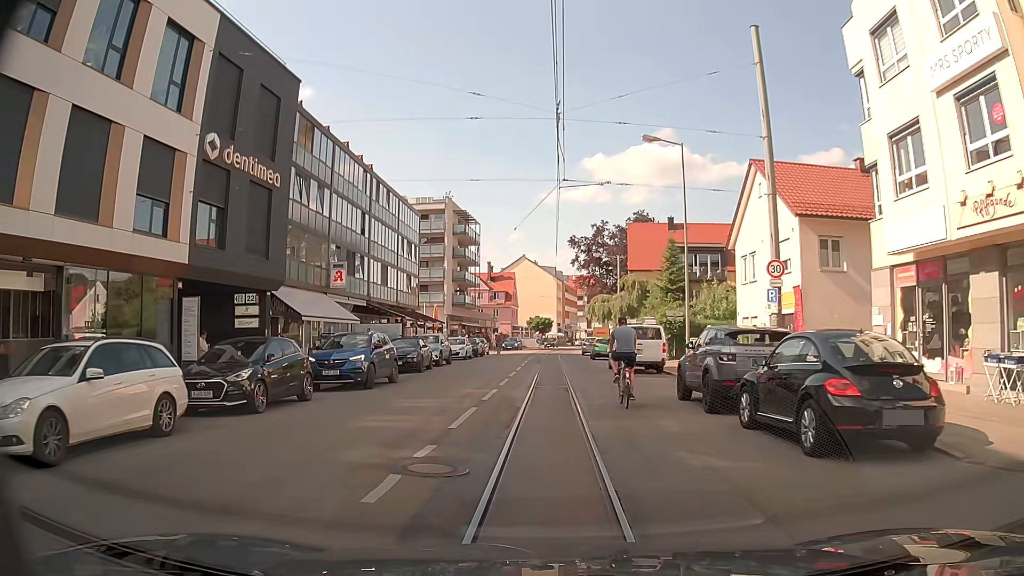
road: tertiary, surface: asphalt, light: Day
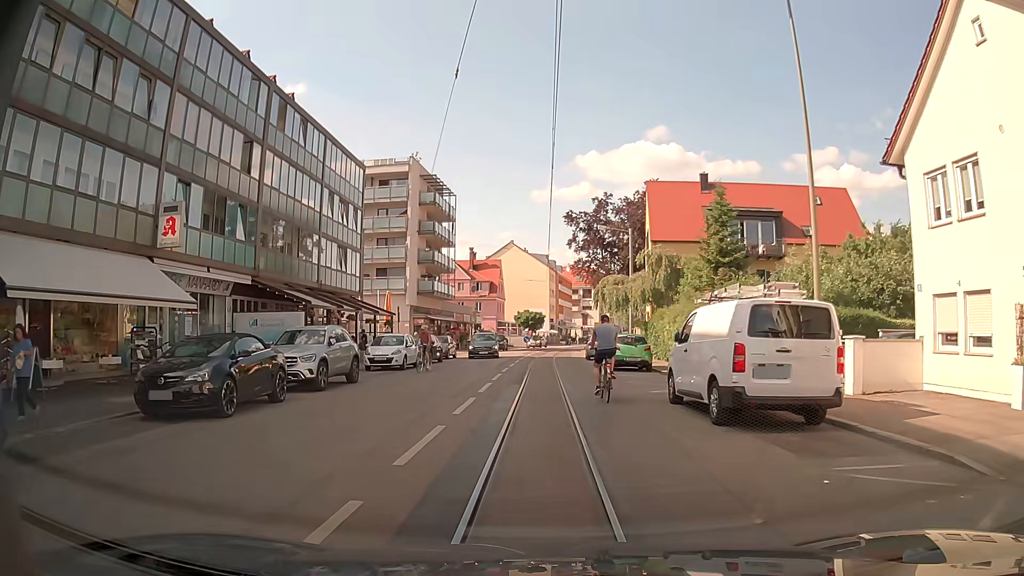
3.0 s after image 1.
(+0.5, +17.0) m; +2°
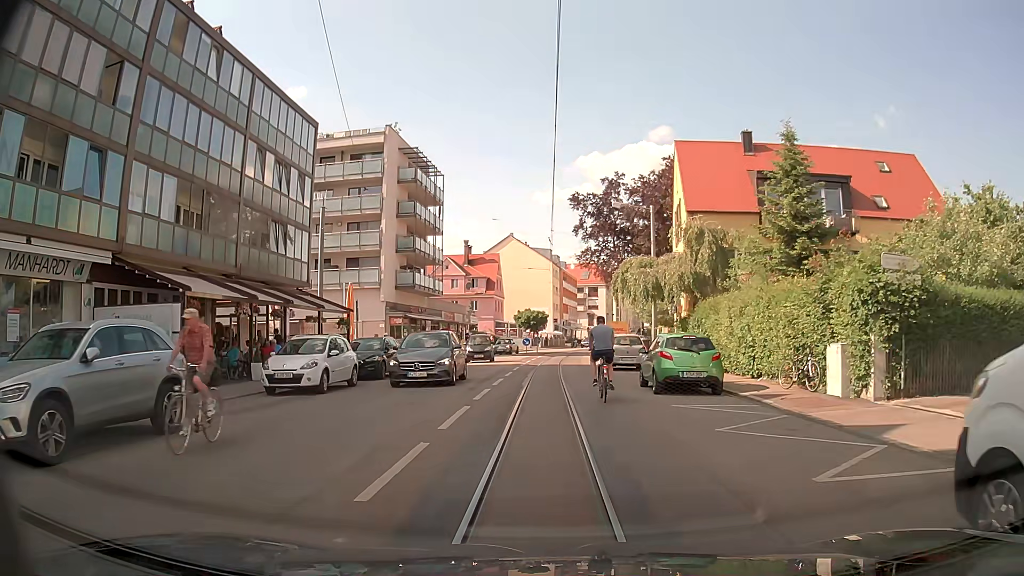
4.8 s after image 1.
(0.0, +10.5) m; -1°
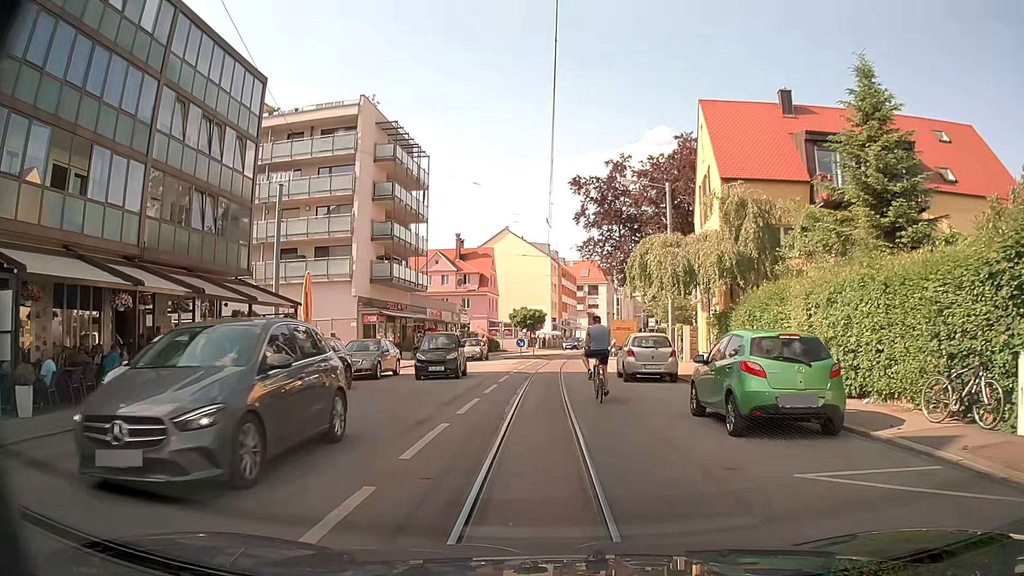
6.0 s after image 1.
(0.0, +7.0) m; +1°
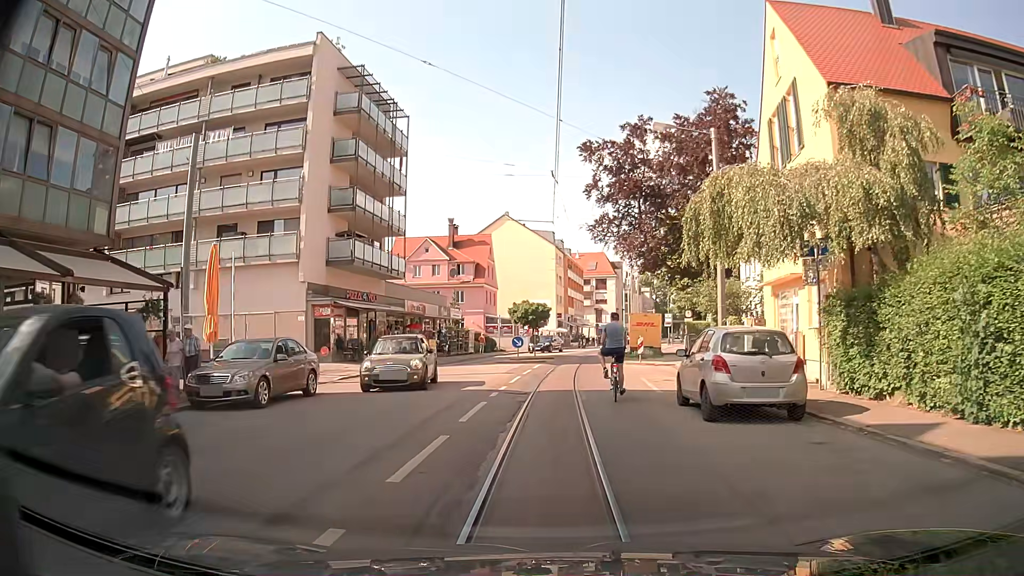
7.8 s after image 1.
(-0.1, +10.3) m; 0°
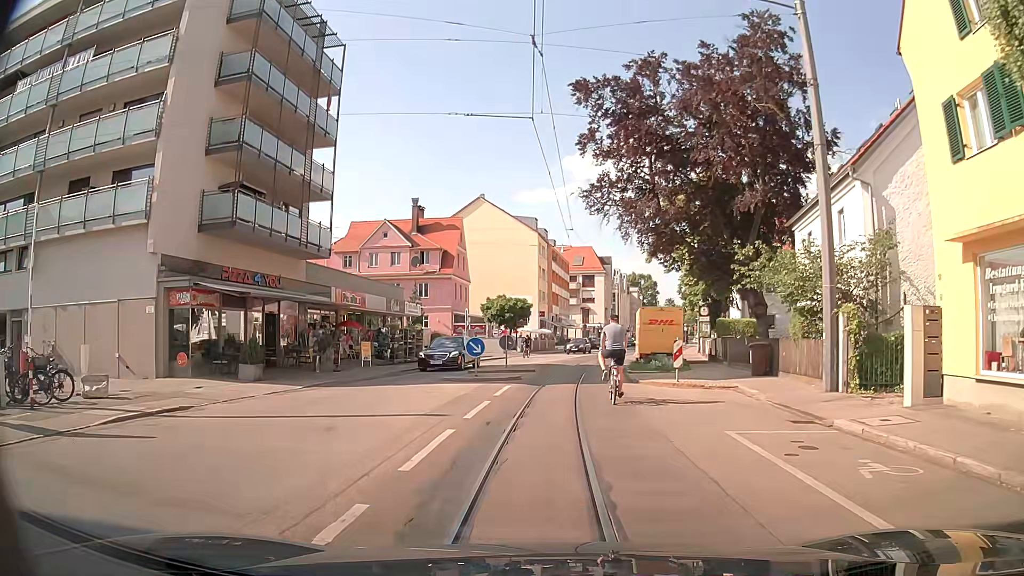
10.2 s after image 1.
(+0.1, +12.6) m; 0°
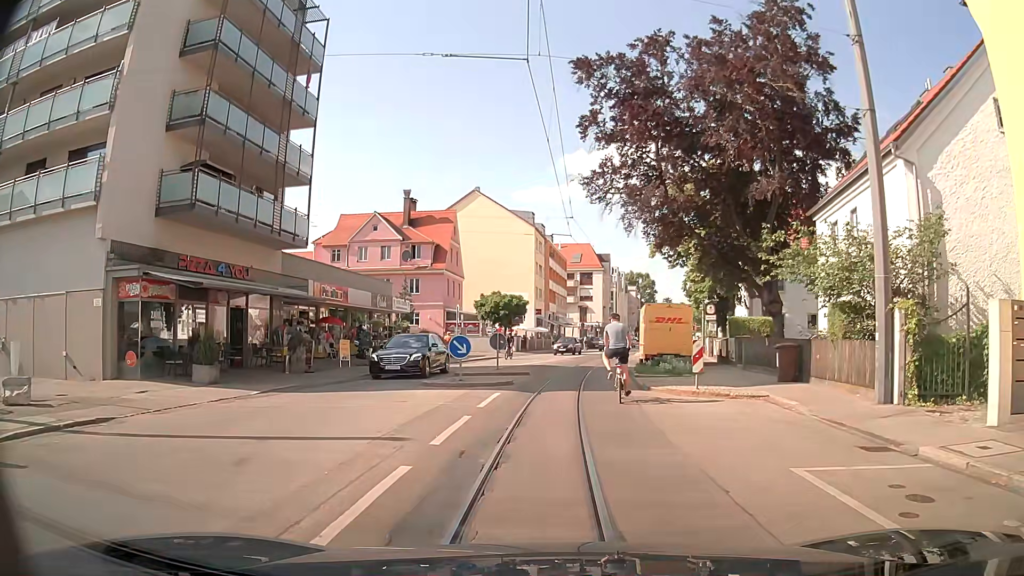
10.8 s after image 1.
(0.0, +2.9) m; +1°
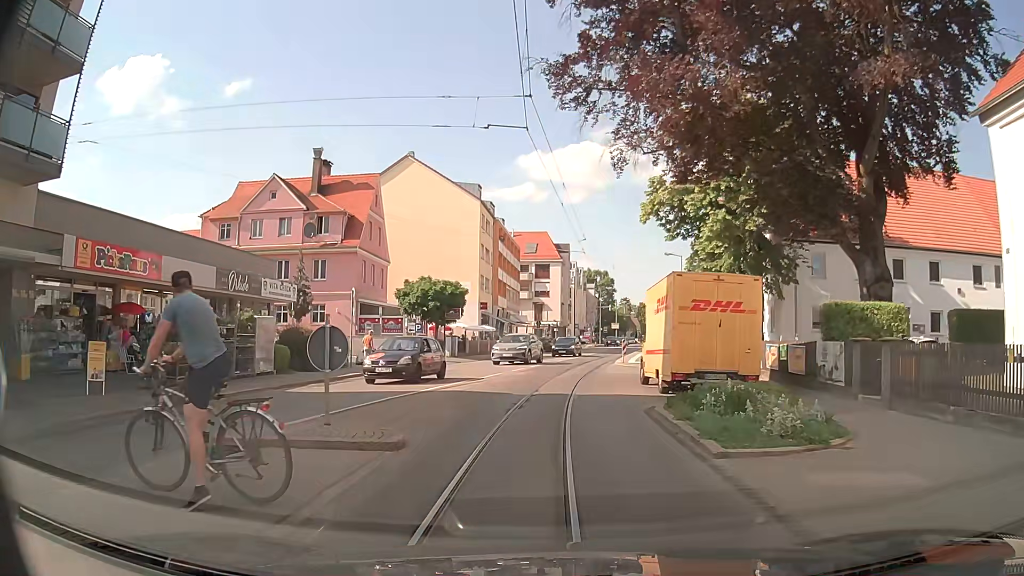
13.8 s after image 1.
(+0.3, +15.2) m; +3°
